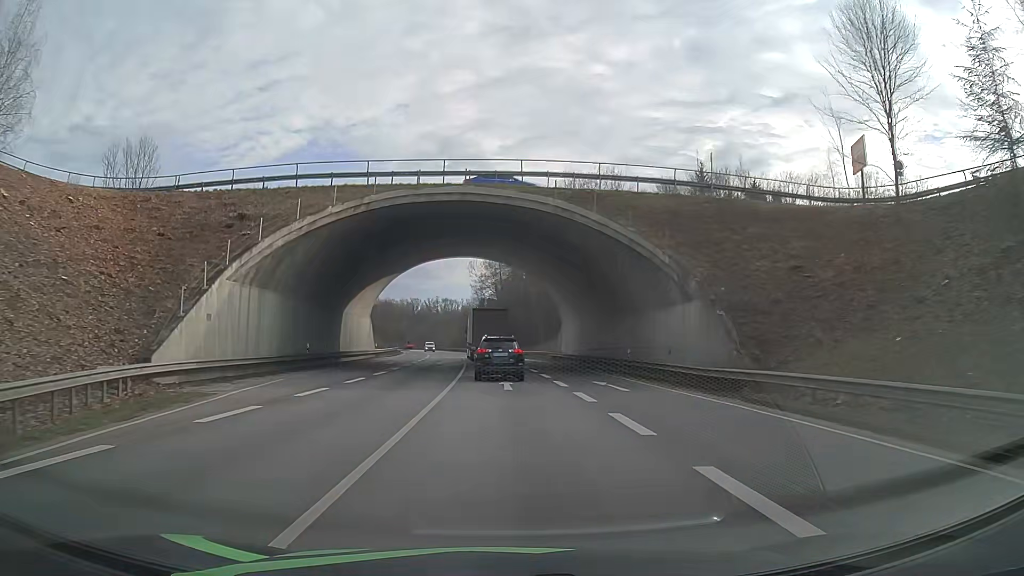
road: primary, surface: asphalt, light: Day
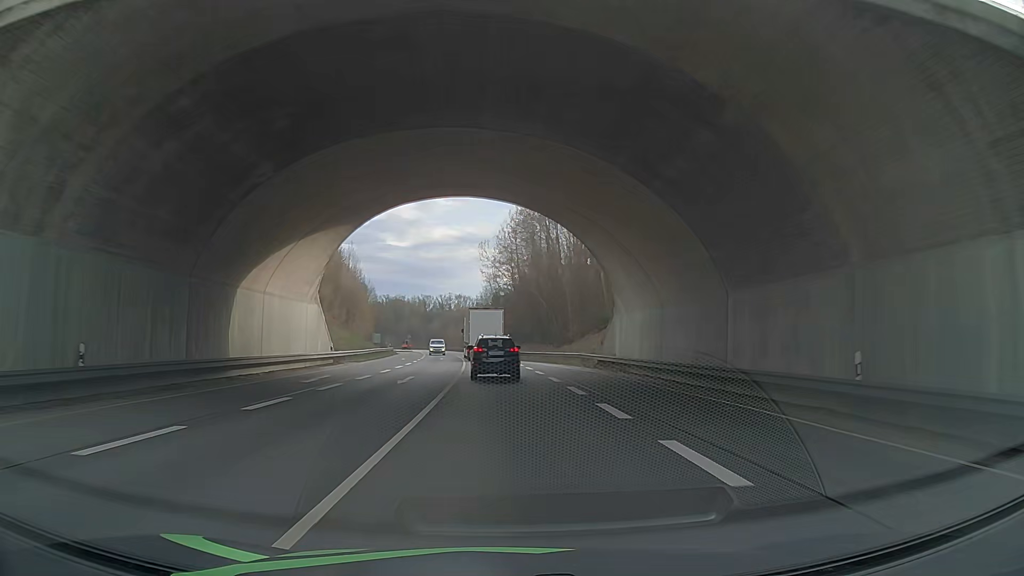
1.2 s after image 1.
(-0.3, +22.0) m; -1°
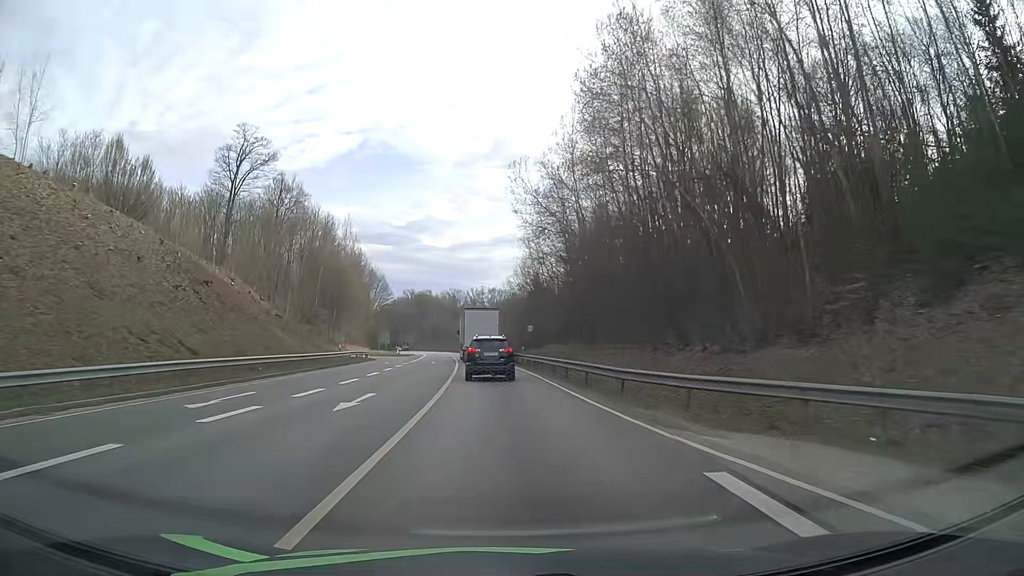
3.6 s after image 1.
(-1.3, +44.4) m; -4°
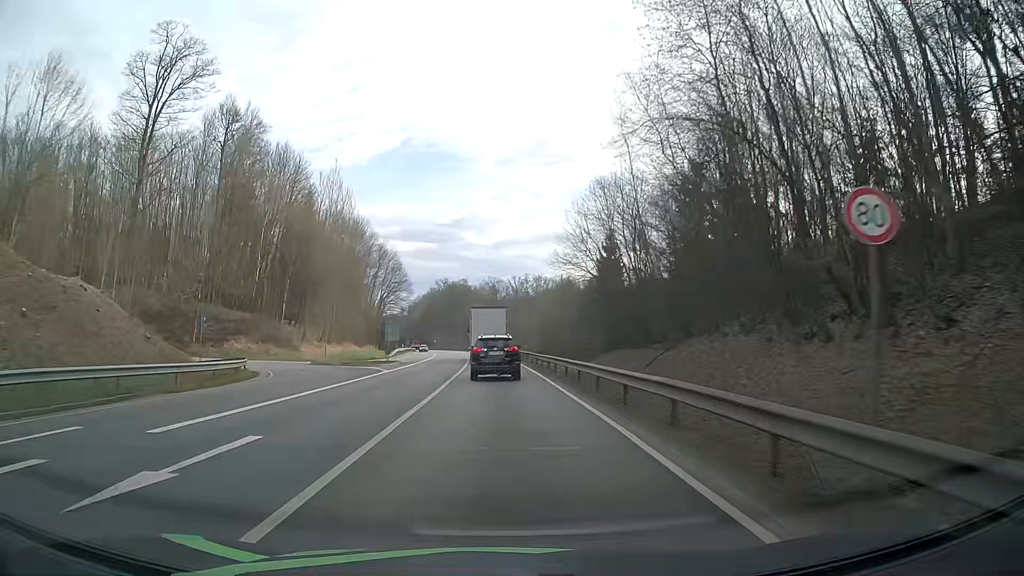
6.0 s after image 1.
(-1.3, +44.2) m; -4°
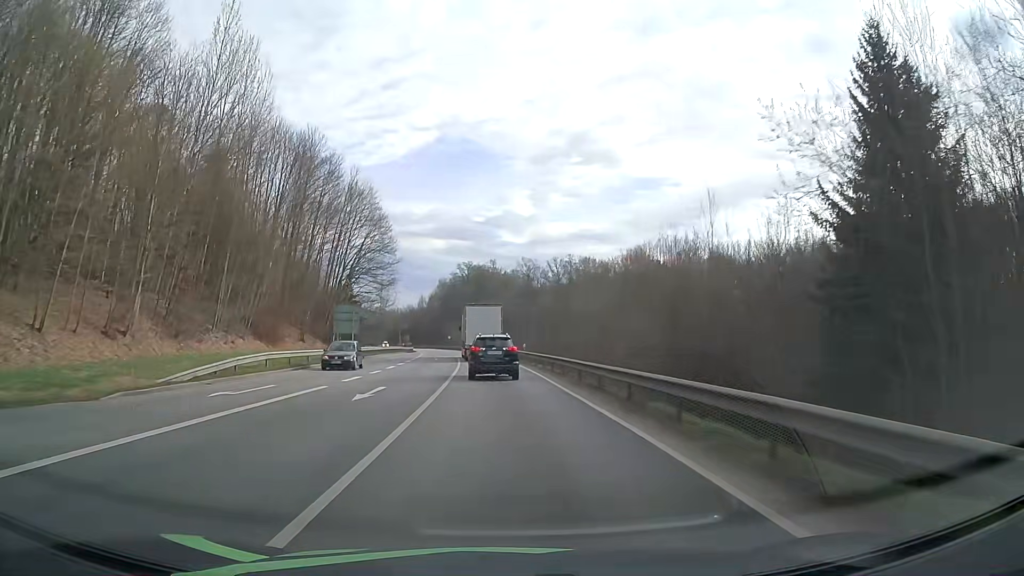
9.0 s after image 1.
(-1.6, +55.5) m; -3°
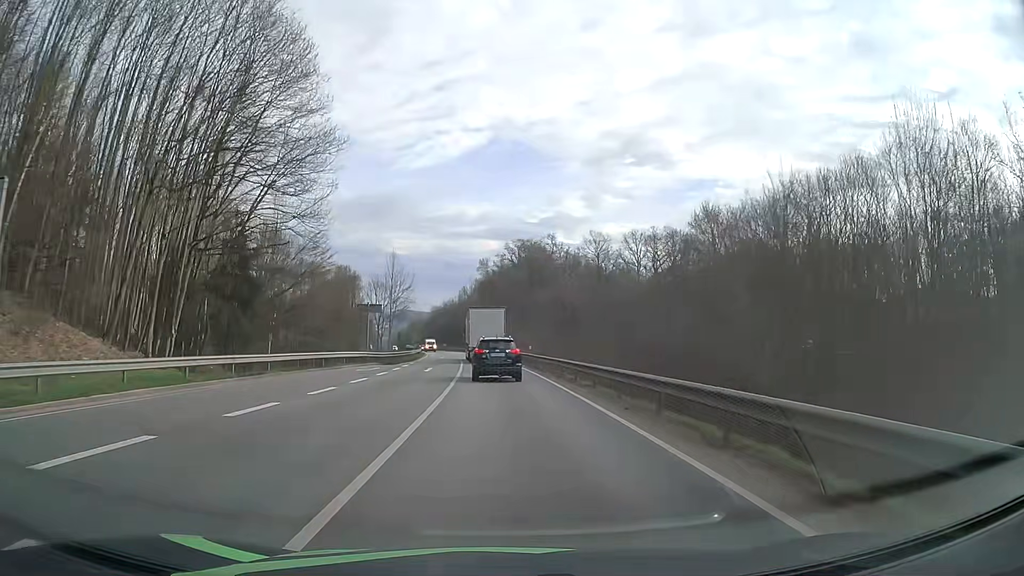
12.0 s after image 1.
(-2.3, +54.1) m; -4°
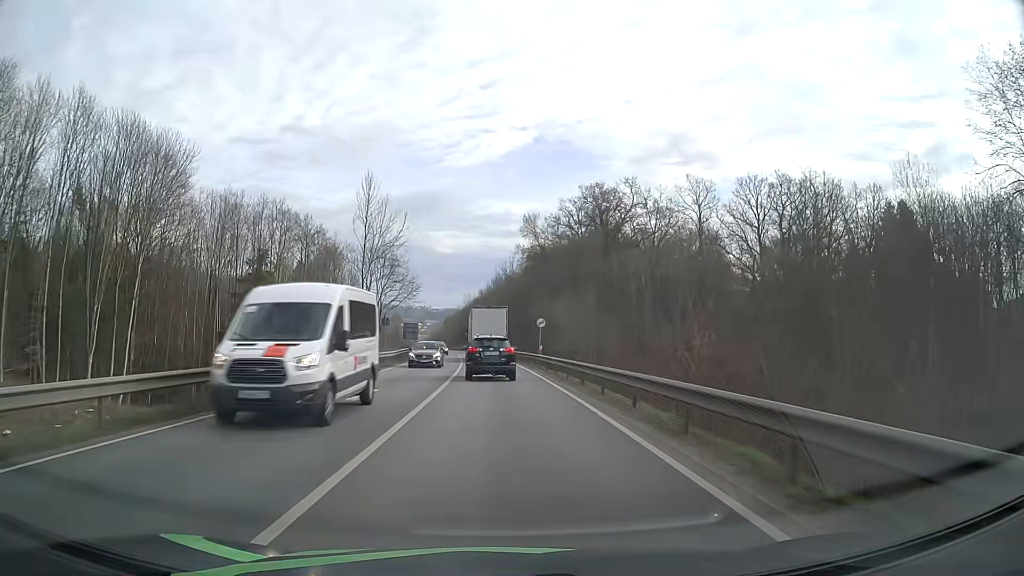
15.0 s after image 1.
(-1.9, +55.0) m; -4°
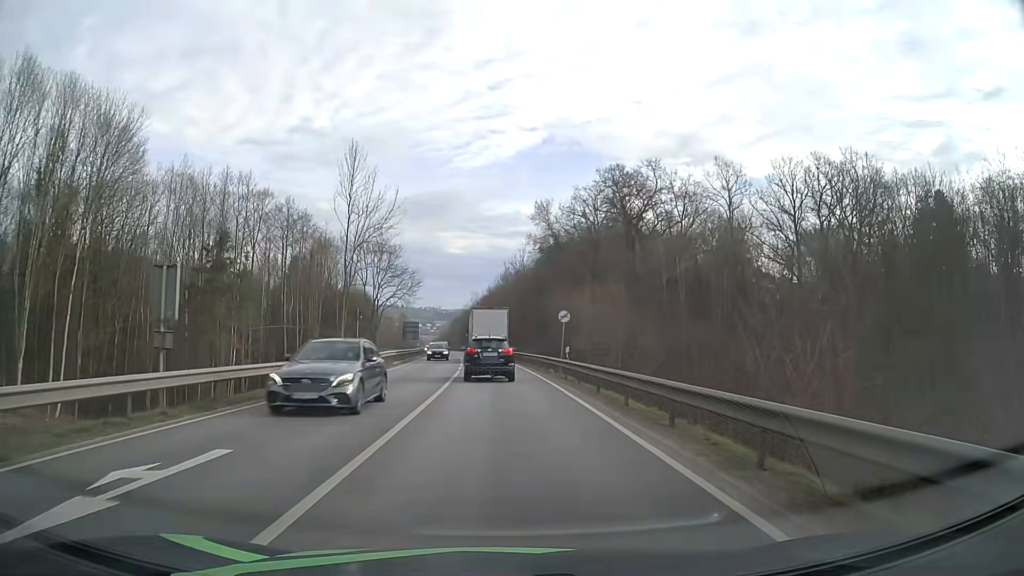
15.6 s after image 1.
(-0.1, +11.2) m; -1°
(0, +10) (0, +20) (-1, +30) (-1, +40) (-1, +50) (-2, +60) (-3, +70) (-4, +80) (-5, +90) (-6, +100) m
